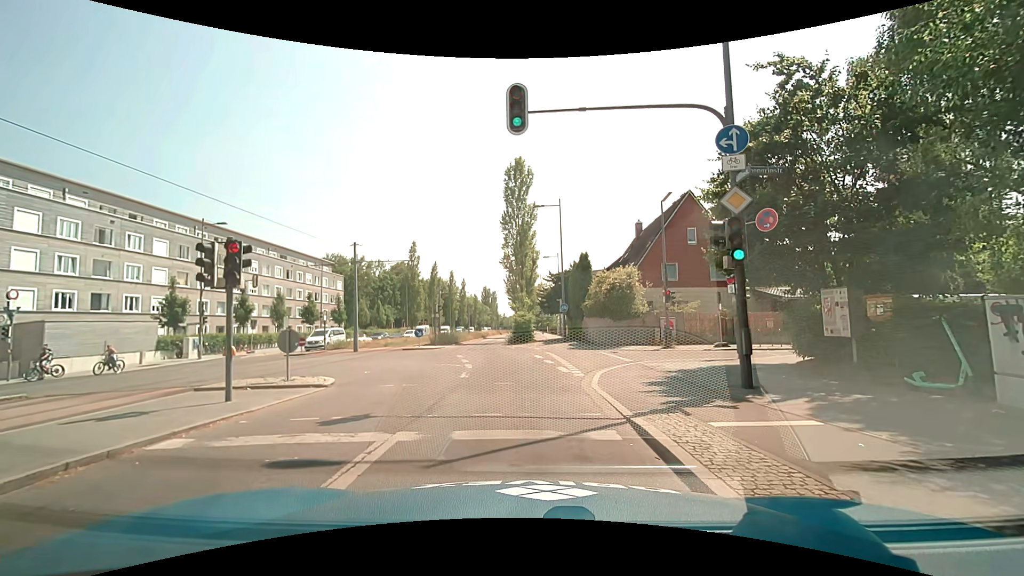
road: secondary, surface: asphalt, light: Day
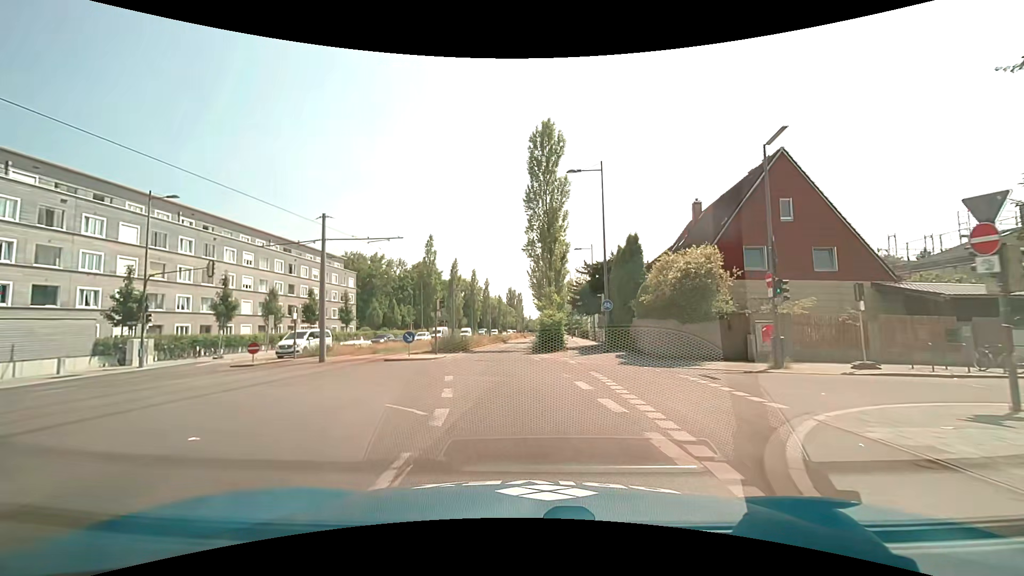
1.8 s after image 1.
(0.0, +9.9) m; -2°
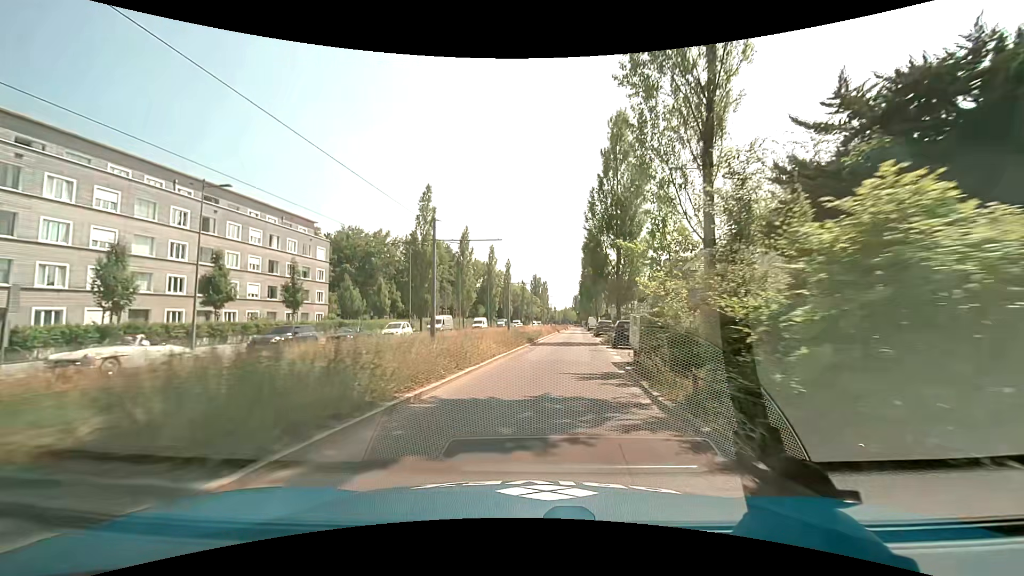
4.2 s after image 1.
(-1.6, +26.7) m; -3°
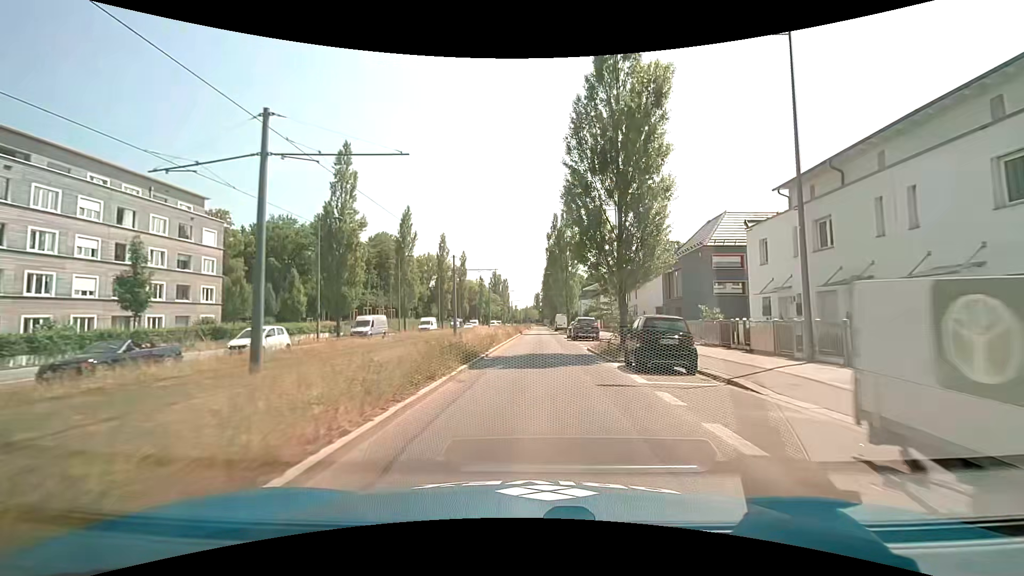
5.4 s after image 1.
(+0.5, +14.3) m; +4°
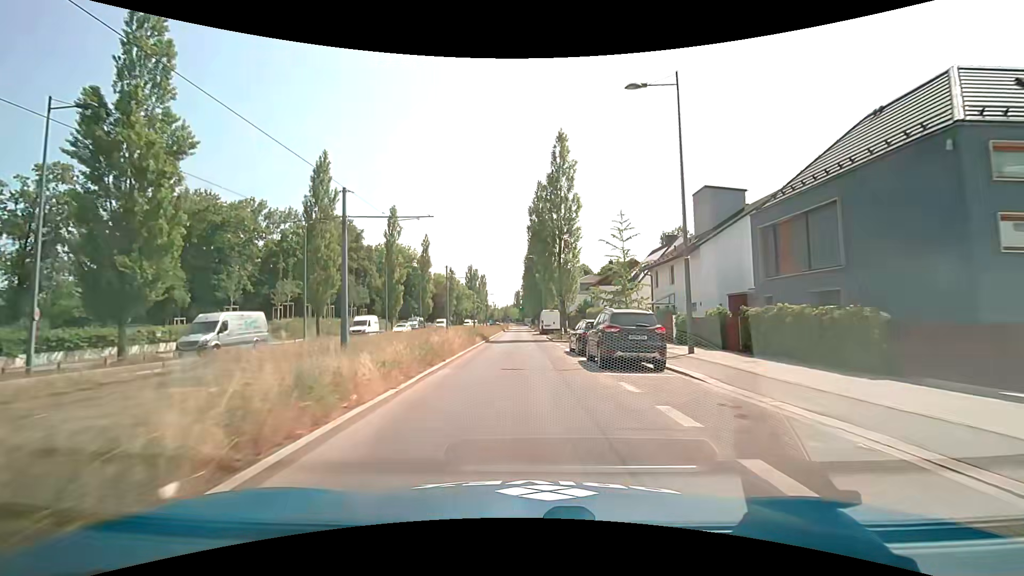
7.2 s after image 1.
(+0.5, +21.7) m; +2°
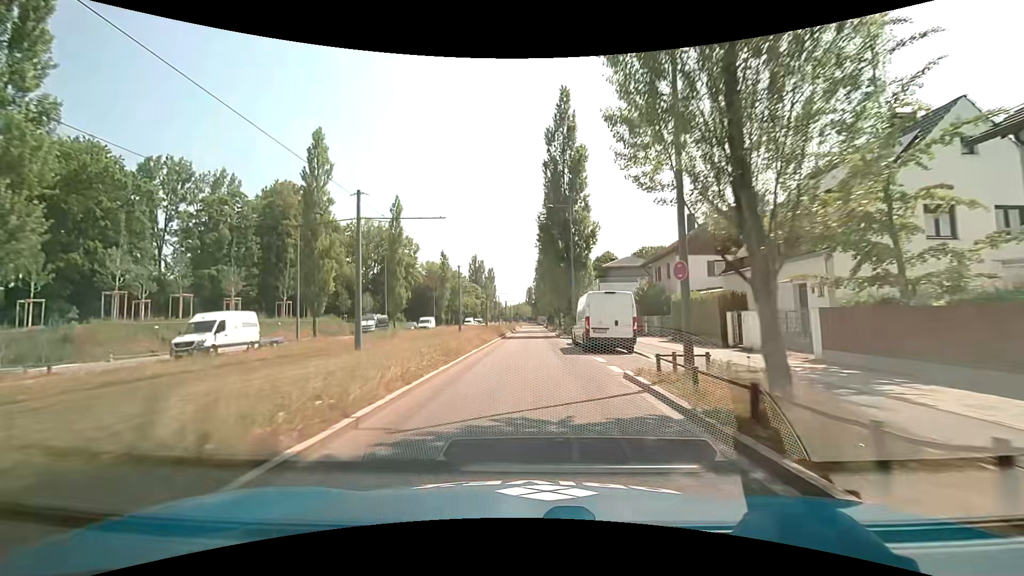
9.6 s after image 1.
(-0.1, +29.8) m; -1°
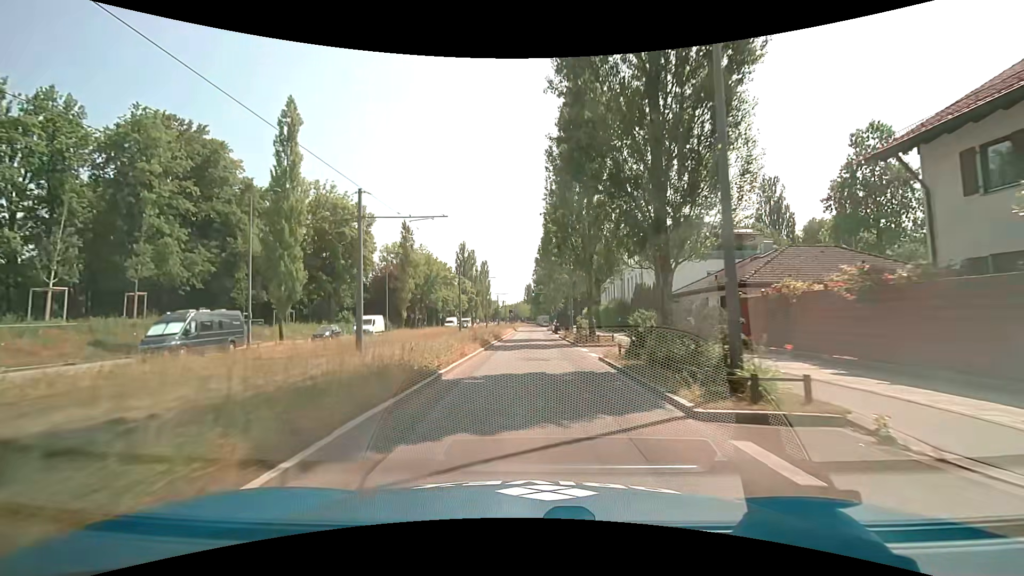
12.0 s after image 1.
(0.0, +30.3) m; 0°
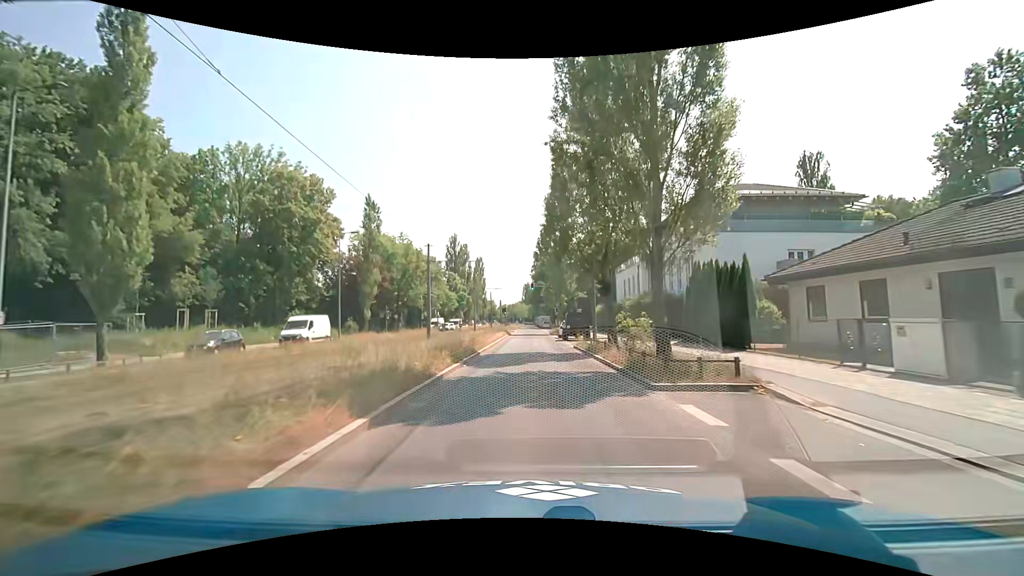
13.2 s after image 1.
(-0.1, +15.2) m; -1°
(0, +10) (0, +20) (0, +30) (+1, +40) (+1, +50) (+1, +60) (+1, +70) (+1, +80) (+1, +90) (+1, +100) m
